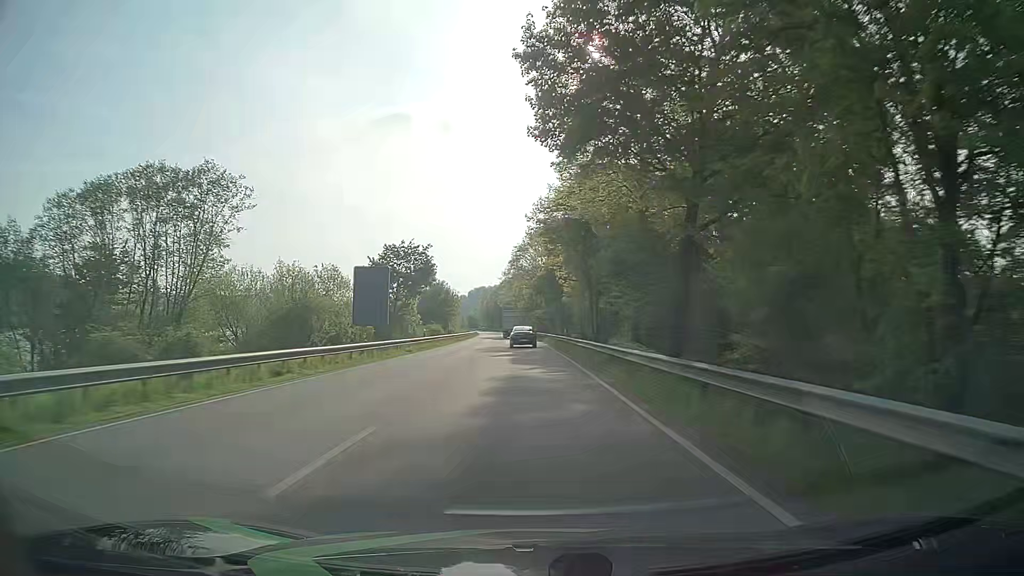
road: primary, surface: asphalt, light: Day
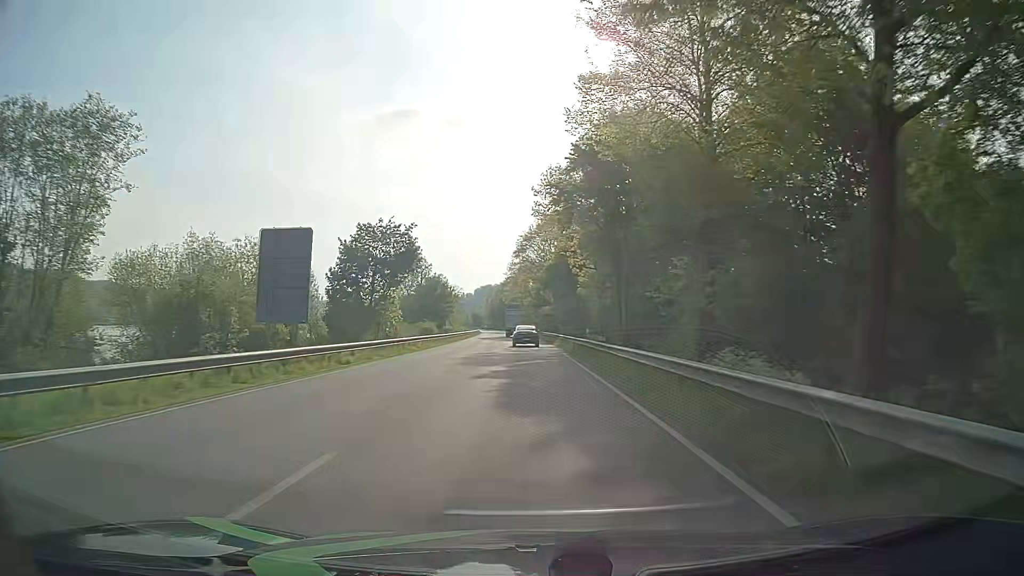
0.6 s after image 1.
(0.0, +14.3) m; 0°
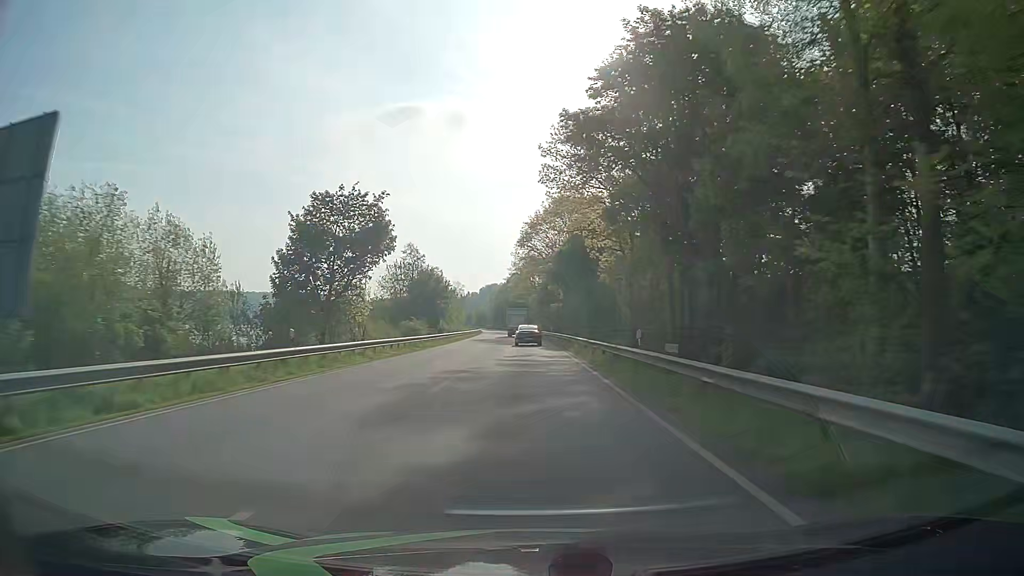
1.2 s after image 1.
(-0.1, +14.4) m; 0°
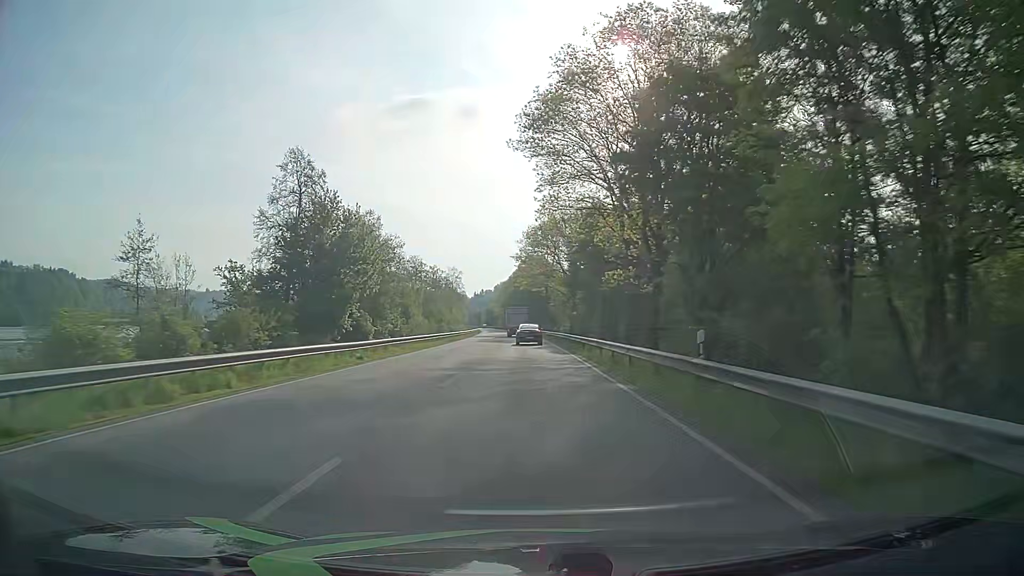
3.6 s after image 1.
(-0.9, +58.6) m; -2°
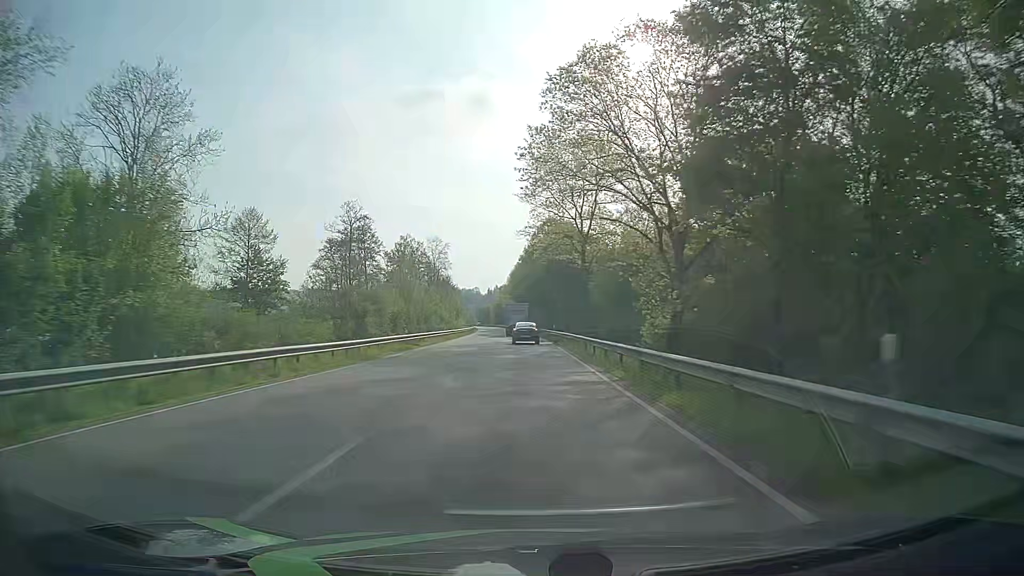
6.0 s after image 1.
(-0.8, +59.2) m; -1°
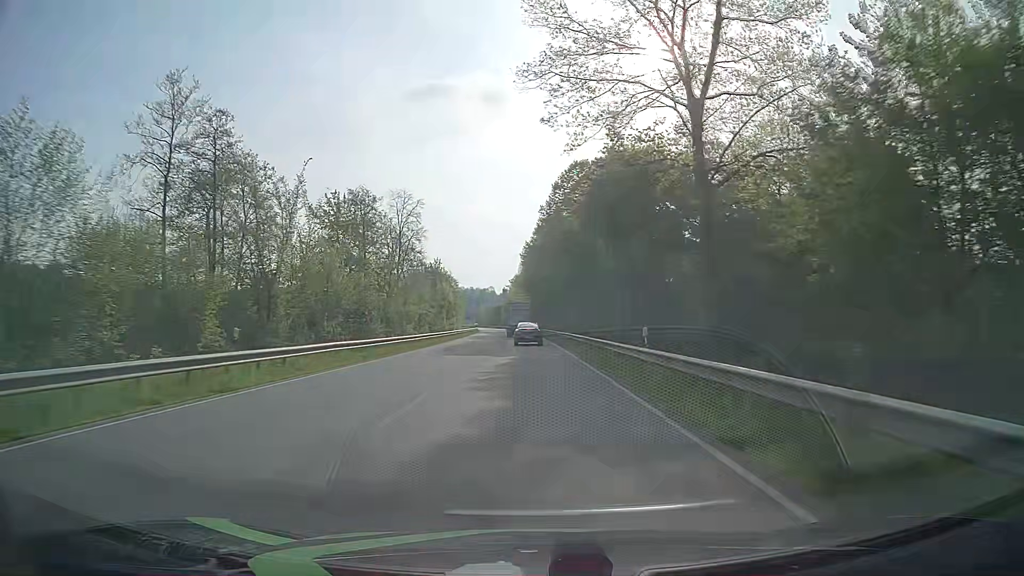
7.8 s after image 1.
(-0.5, +43.8) m; -2°
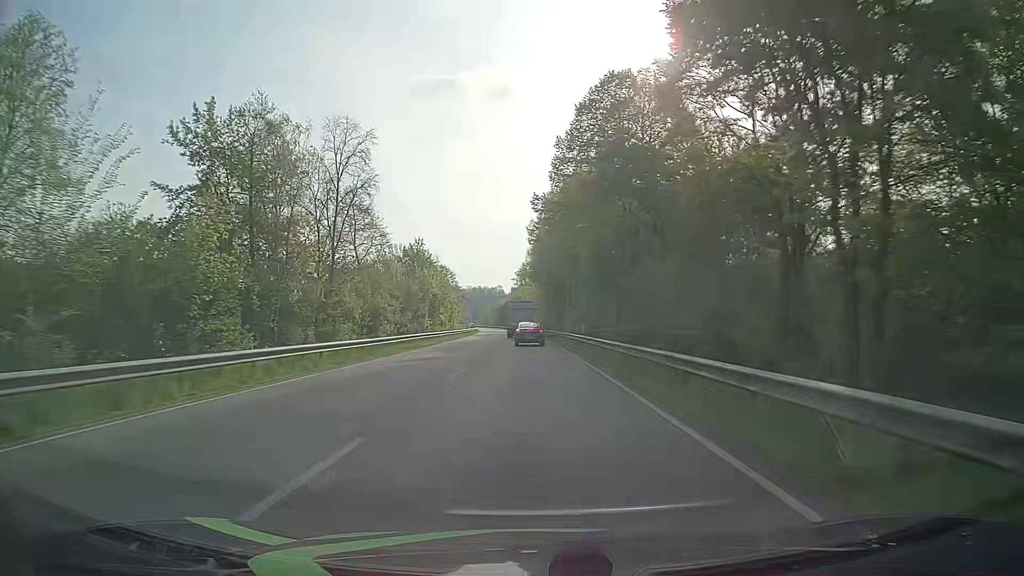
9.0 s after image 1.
(-0.2, +28.6) m; -1°
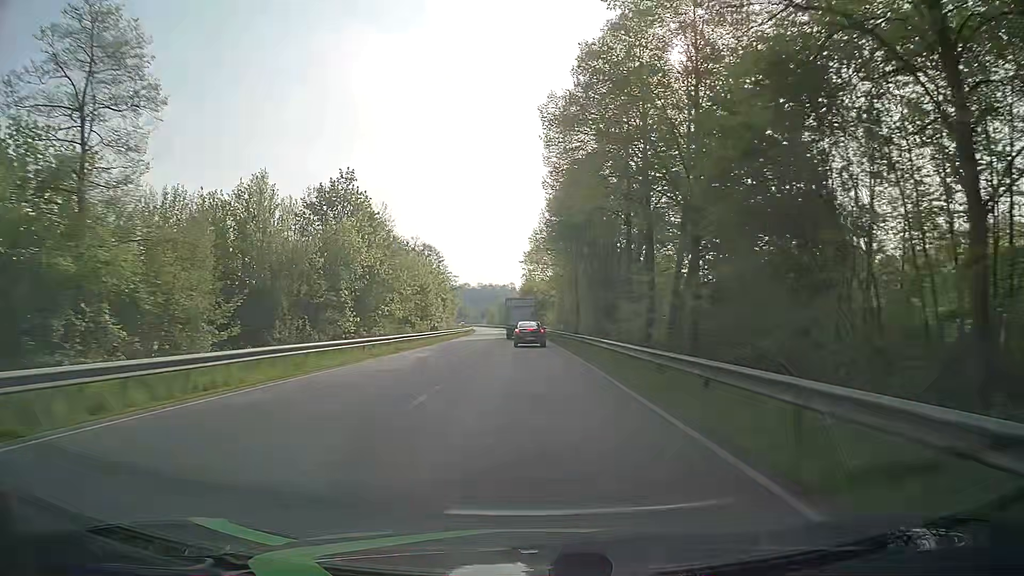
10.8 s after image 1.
(-0.3, +41.6) m; -1°
(0, +10) (0, +20) (0, +30) (0, +40) (0, +50) (-1, +60) (-1, +70) (-1, +80) (-1, +90) (-2, +100) m
